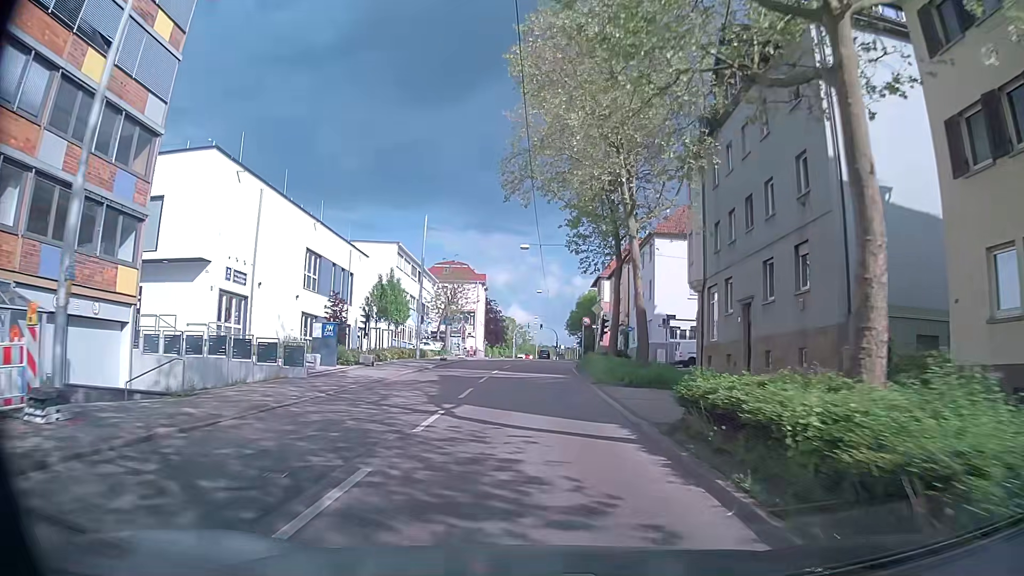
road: secondary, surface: asphalt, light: Day
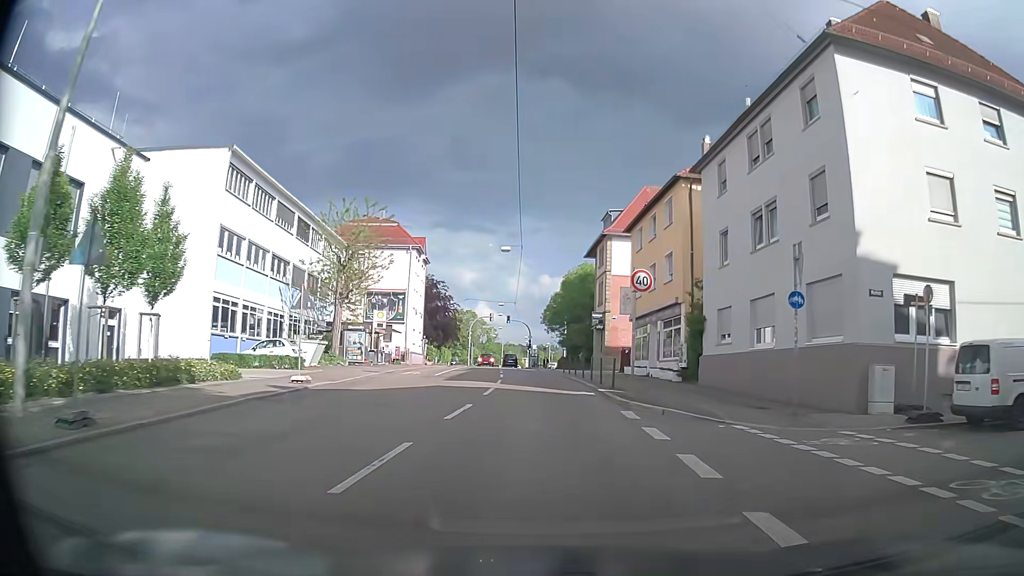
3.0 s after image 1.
(+0.3, +33.9) m; +2°
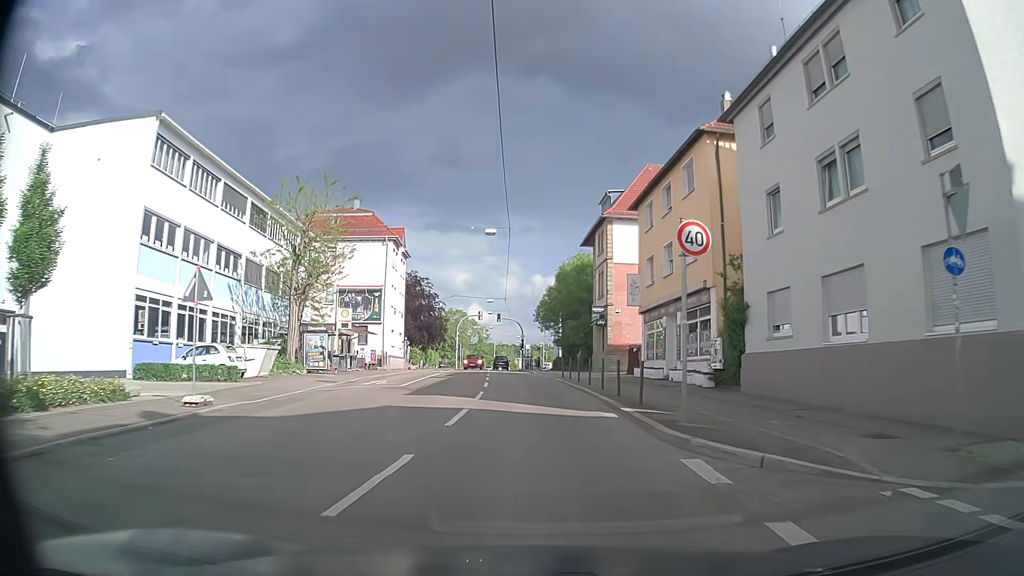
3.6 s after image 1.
(+0.1, +6.6) m; +2°
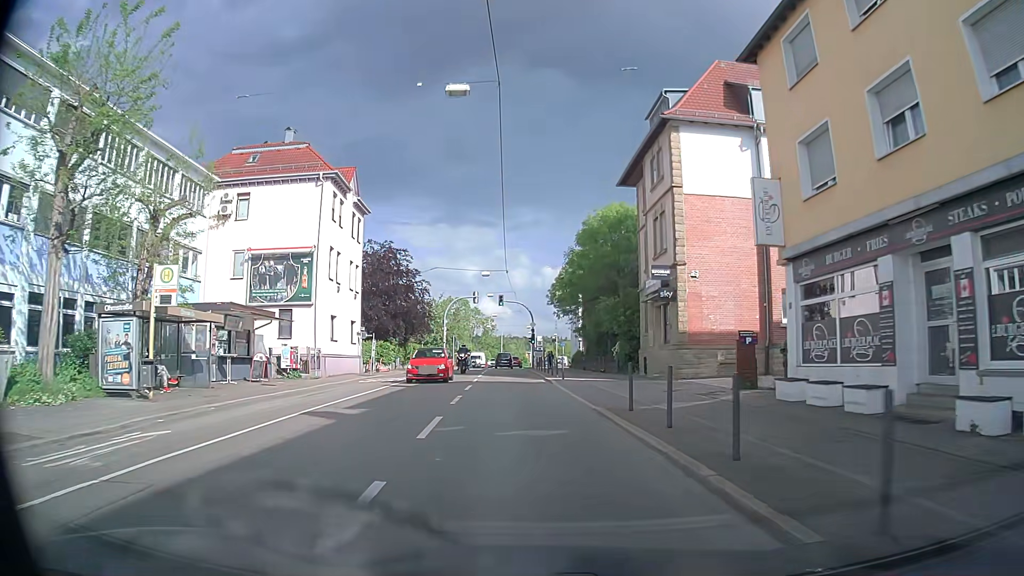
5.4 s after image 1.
(-0.4, +19.7) m; -2°
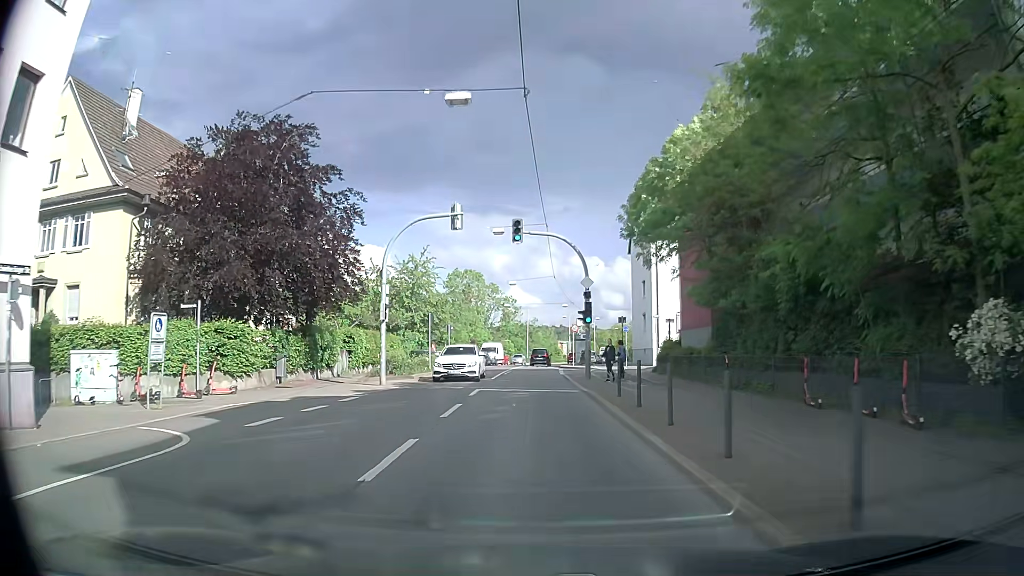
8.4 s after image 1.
(-0.9, +33.1) m; -3°
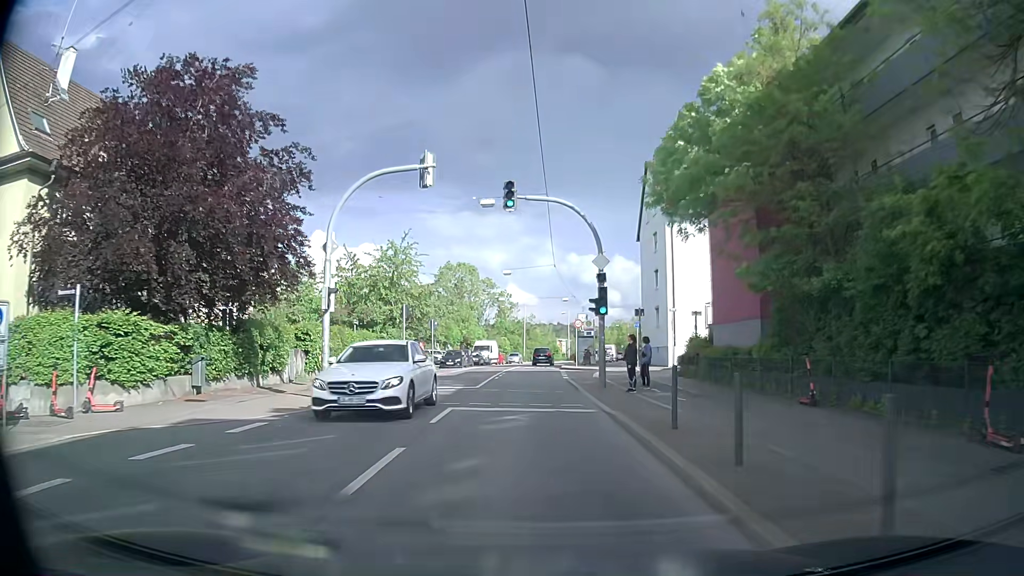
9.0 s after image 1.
(0.0, +6.7) m; +1°
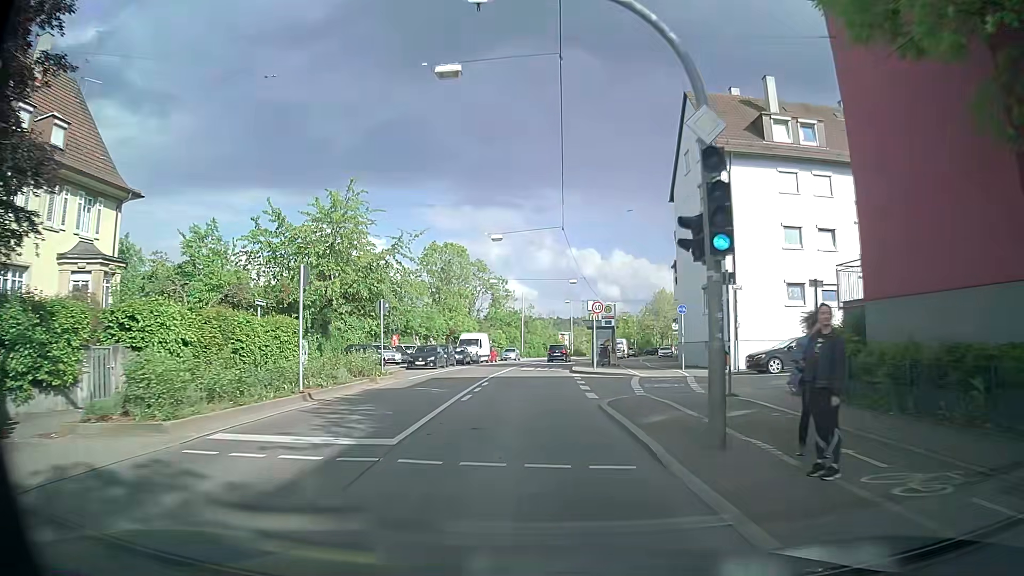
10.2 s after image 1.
(-0.1, +13.5) m; 0°
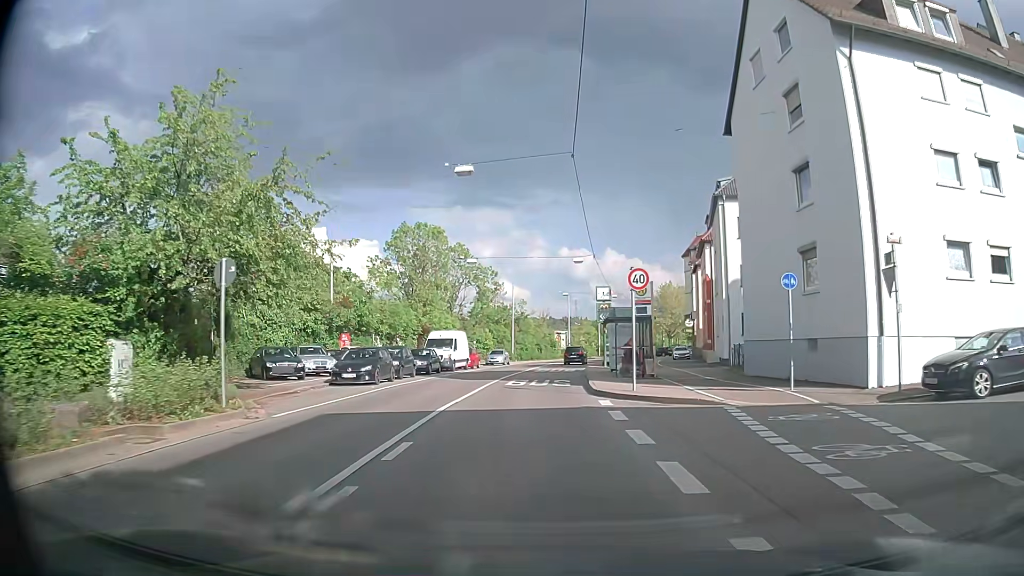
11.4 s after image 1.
(+0.1, +13.9) m; +1°
(0, +10) (0, +20) (+1, +30) (+1, +40) (+2, +50) (+4, +60) (+5, +70) (+8, +79) (+10, +89) (+13, +99) m
